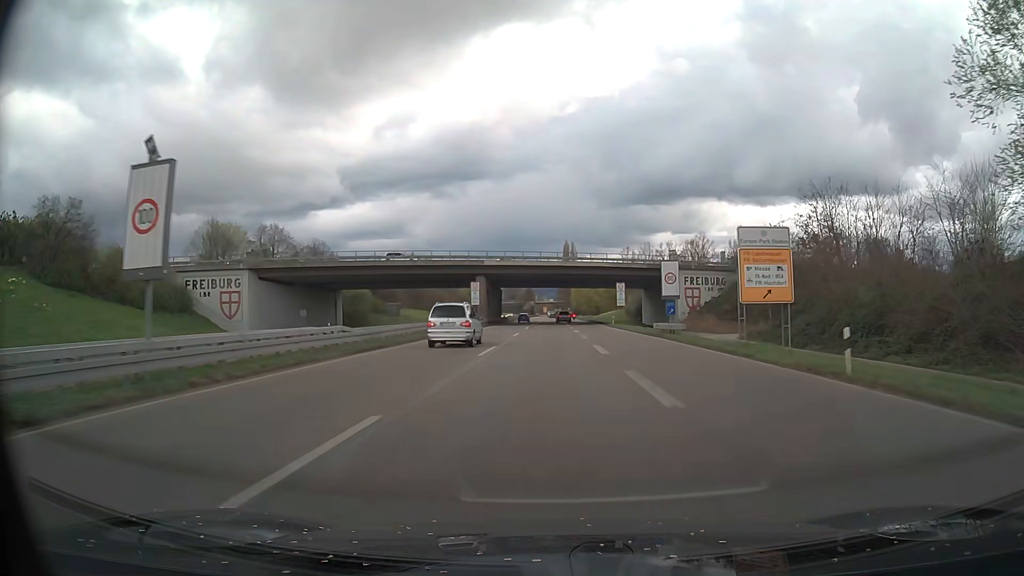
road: trunk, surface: asphalt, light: Day
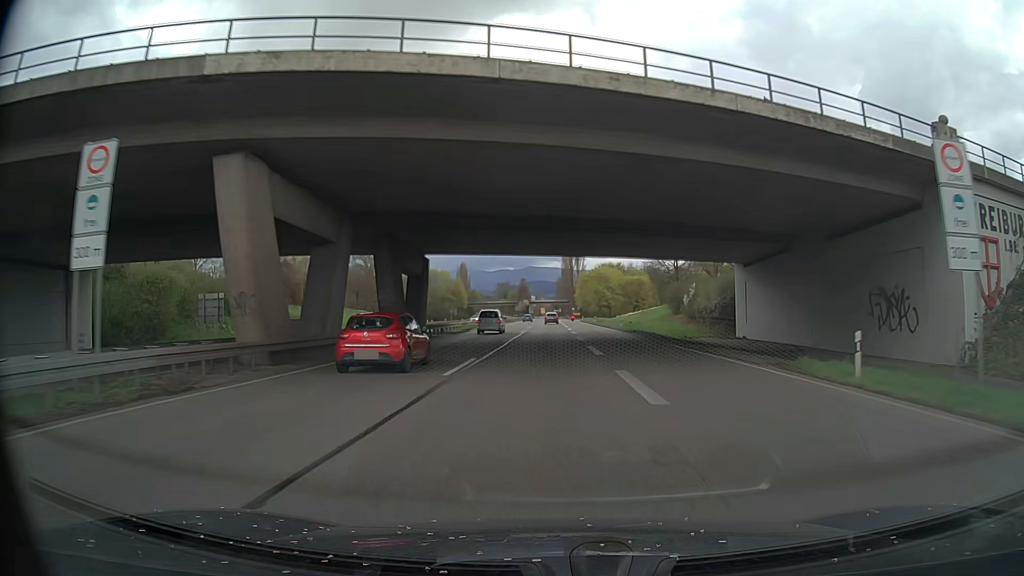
(0.0, +59.8) m; 0°
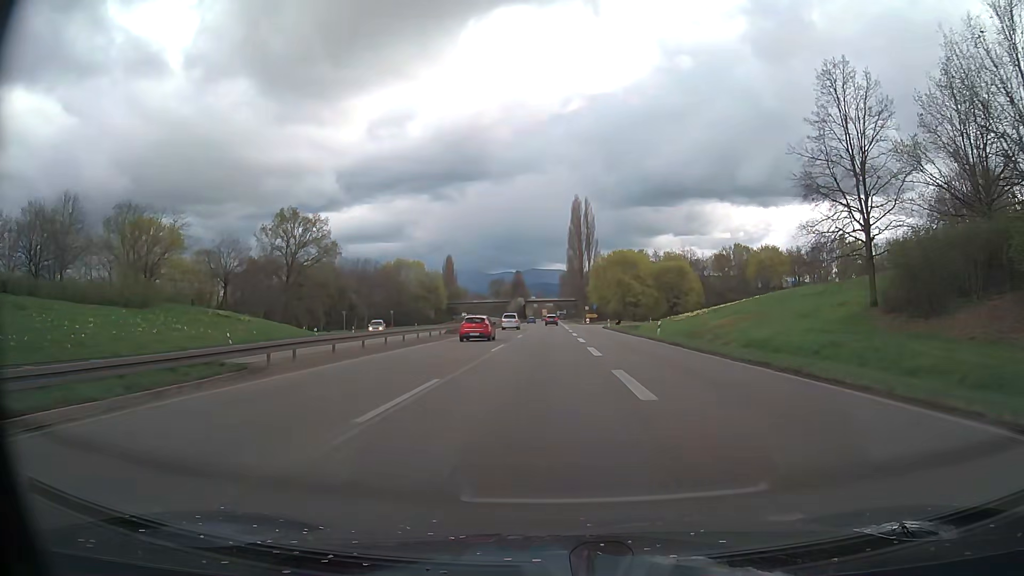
(+0.7, +60.4) m; 0°
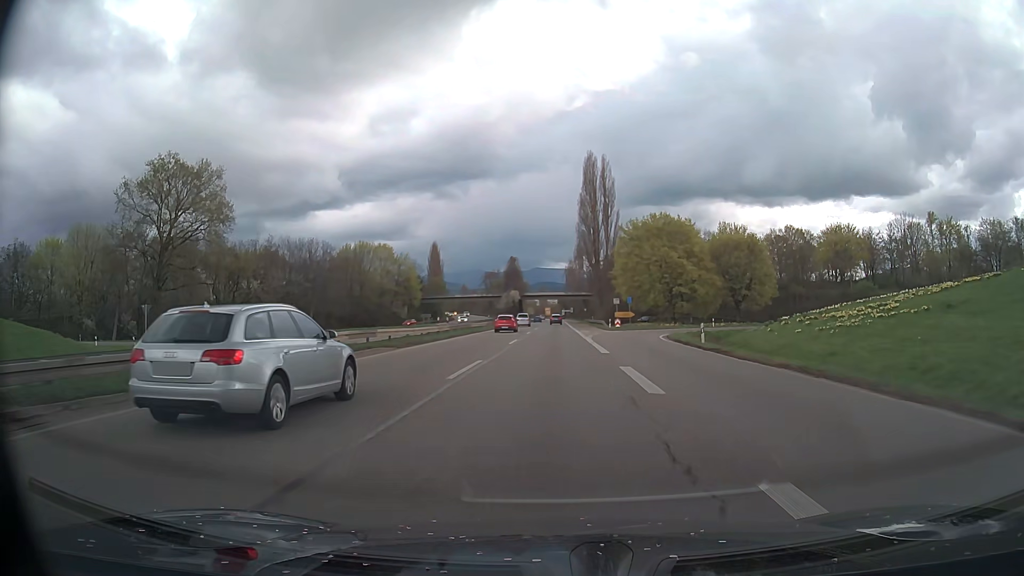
(-0.3, +48.4) m; -1°
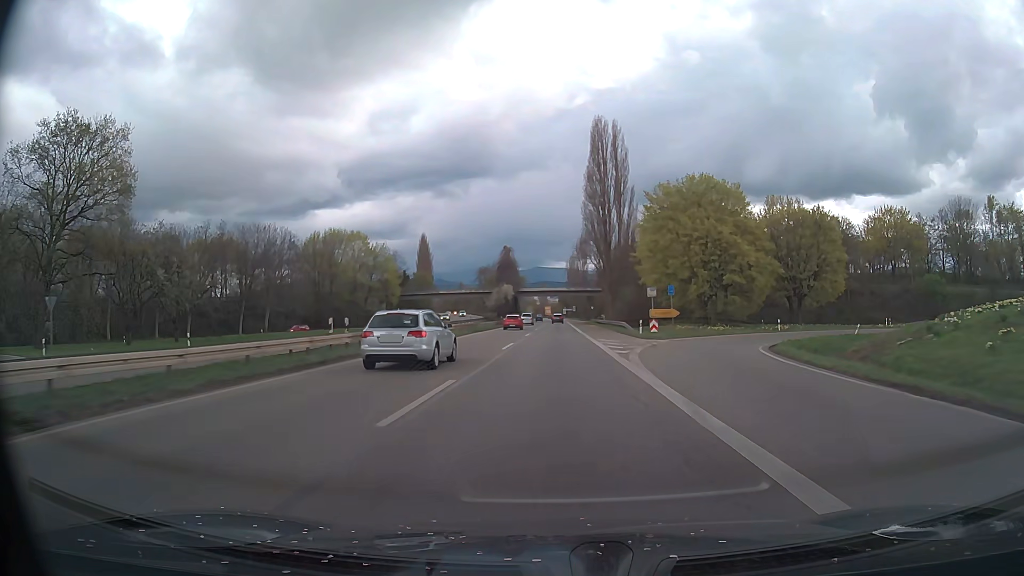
(0.0, +24.0) m; 0°
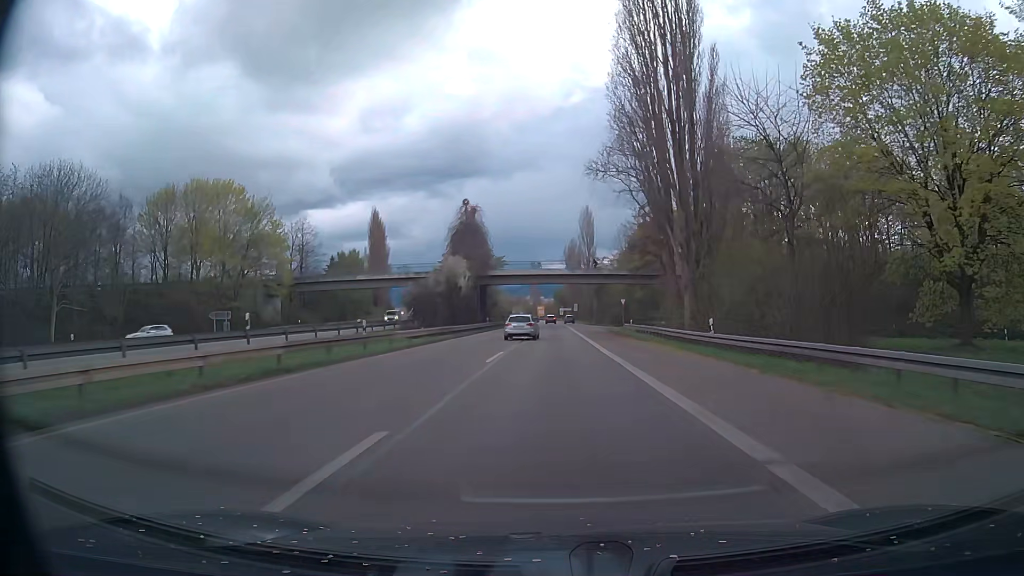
(+0.3, +60.1) m; +1°
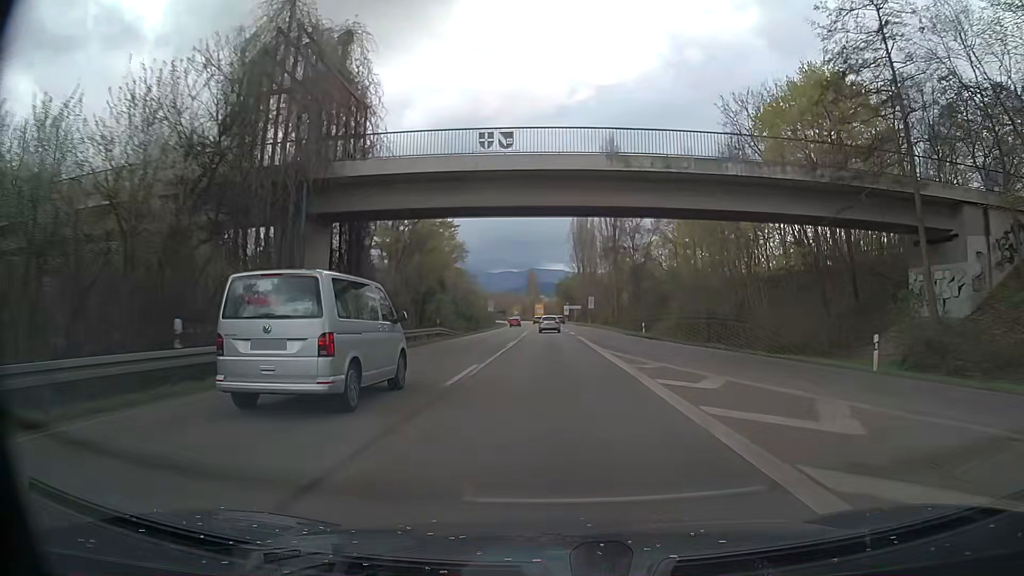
(0.0, +61.2) m; 0°
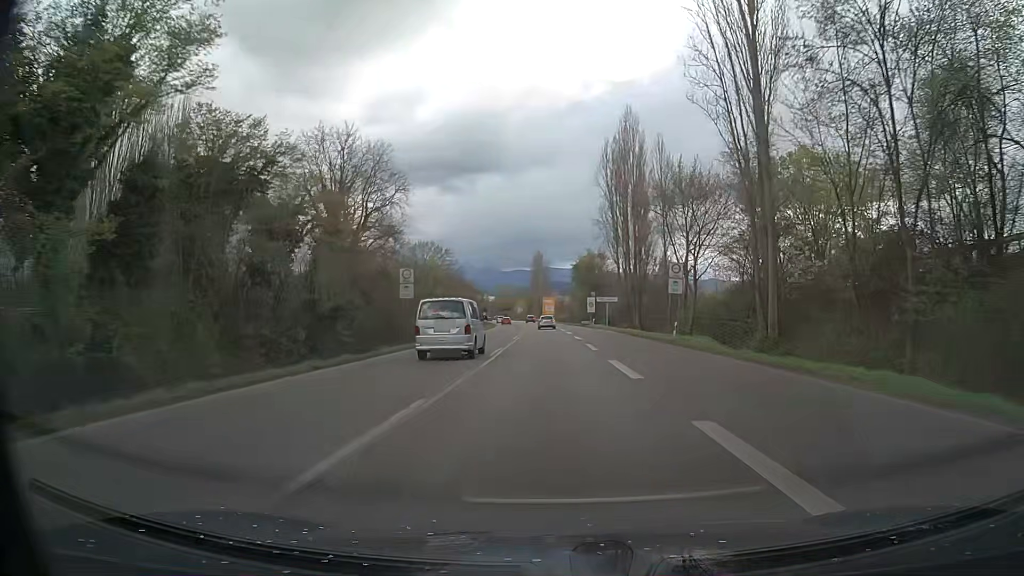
(-0.3, +61.8) m; -1°
(0, +10) (0, +20) (0, +30) (0, +40) (0, +50) (0, +60) (-1, +70) (-1, +80) (-2, +90) (-2, +100) m
